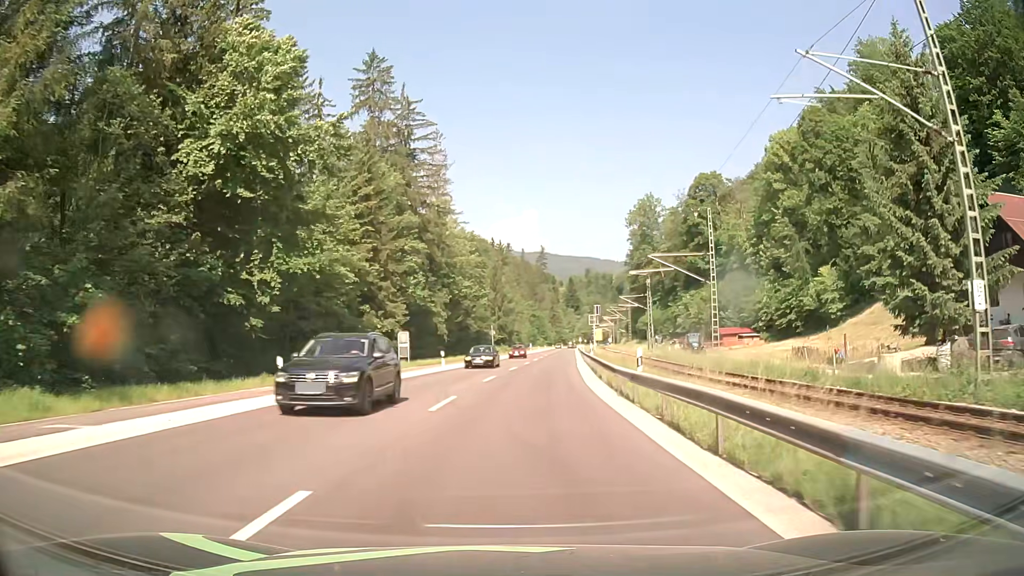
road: primary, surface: asphalt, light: Day
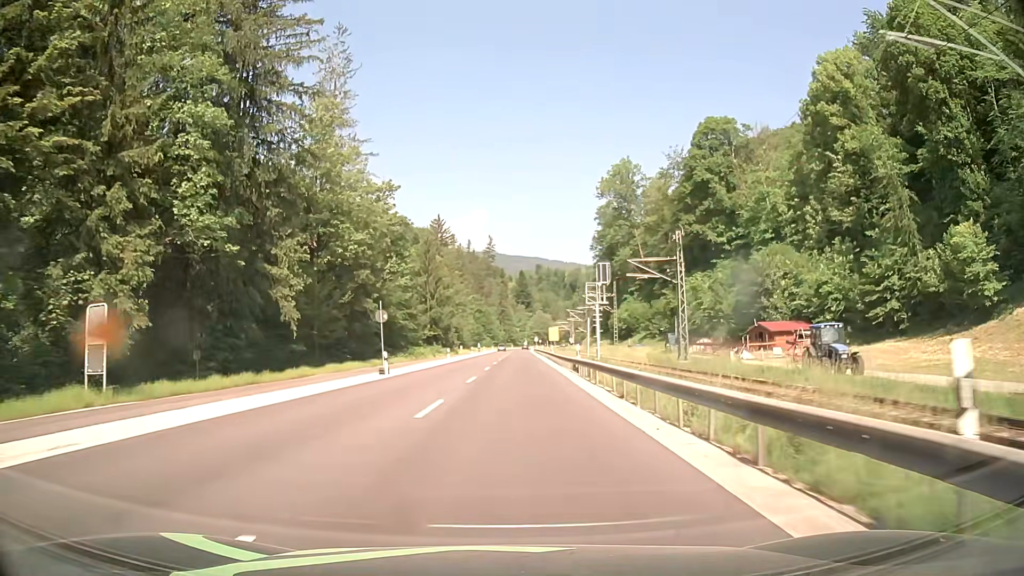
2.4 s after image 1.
(+1.9, +37.8) m; +4°
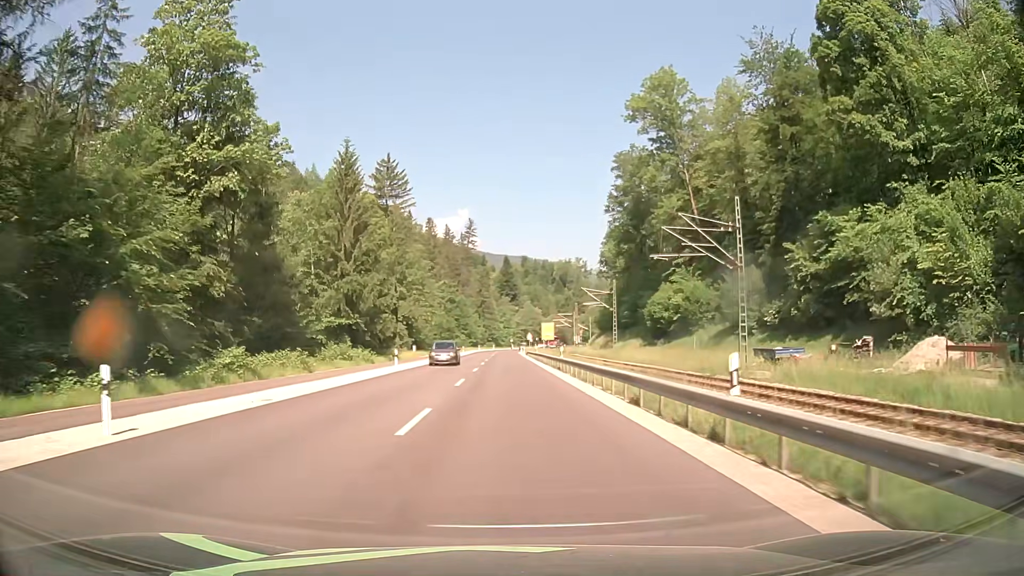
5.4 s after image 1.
(+1.0, +50.9) m; +2°
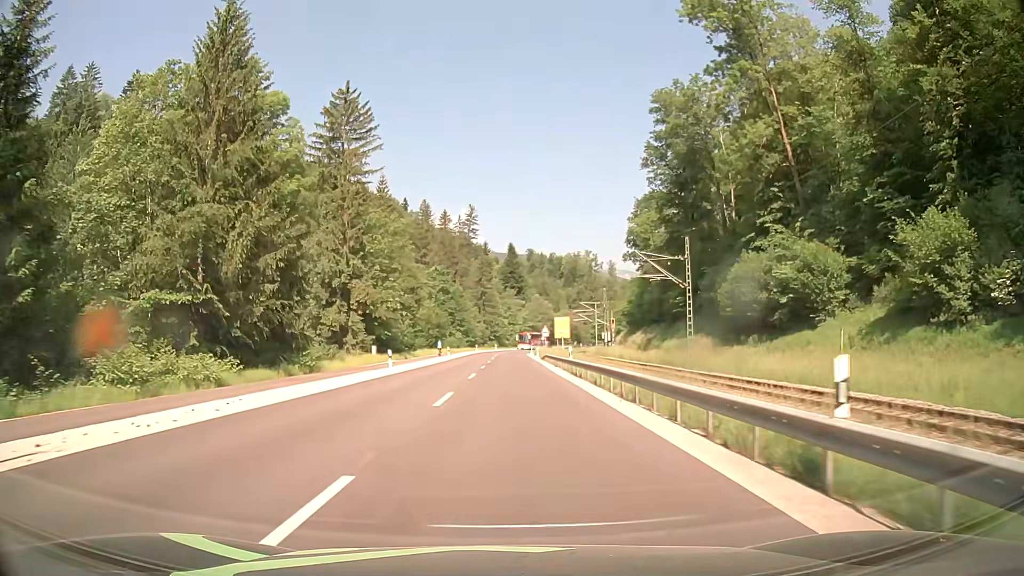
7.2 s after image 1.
(0.0, +31.4) m; 0°
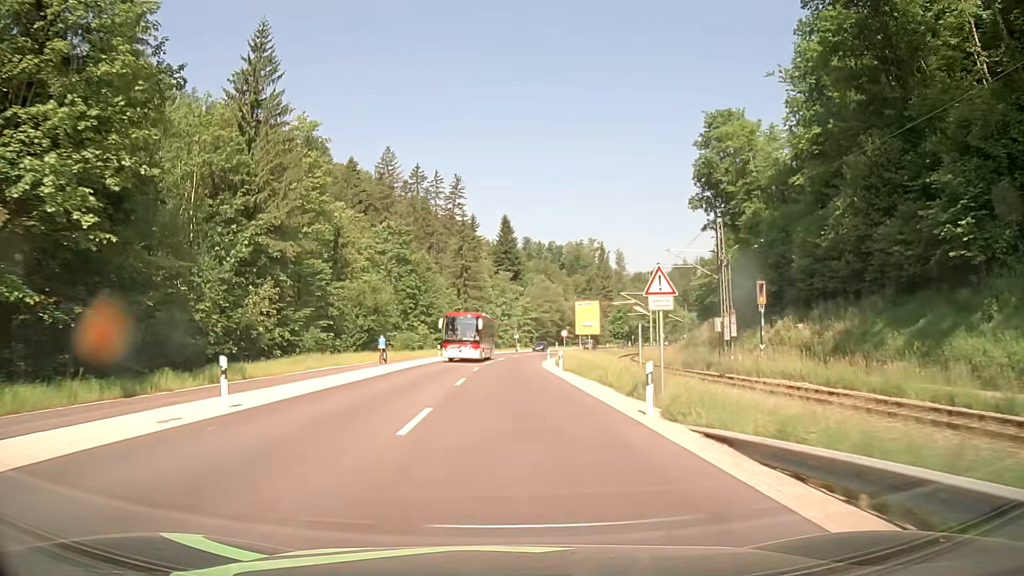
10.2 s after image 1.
(-0.1, +53.0) m; 0°
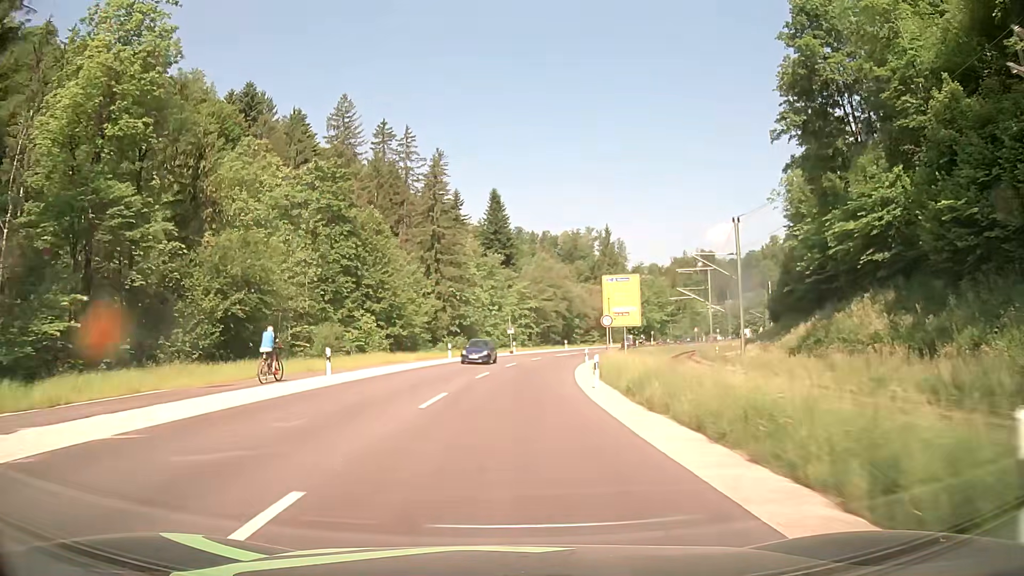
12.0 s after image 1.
(+0.2, +32.1) m; +1°
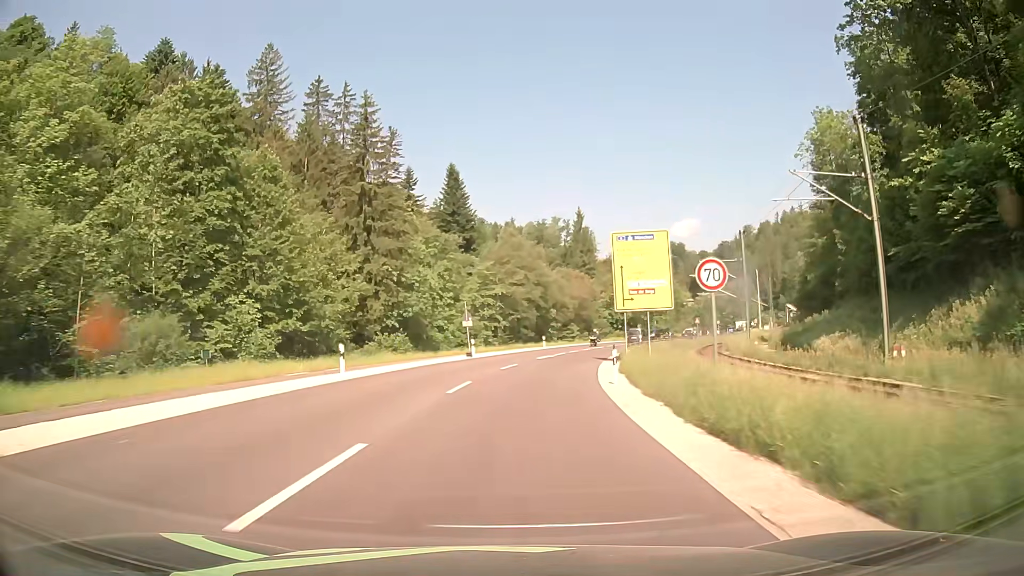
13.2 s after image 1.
(+0.4, +21.4) m; +3°
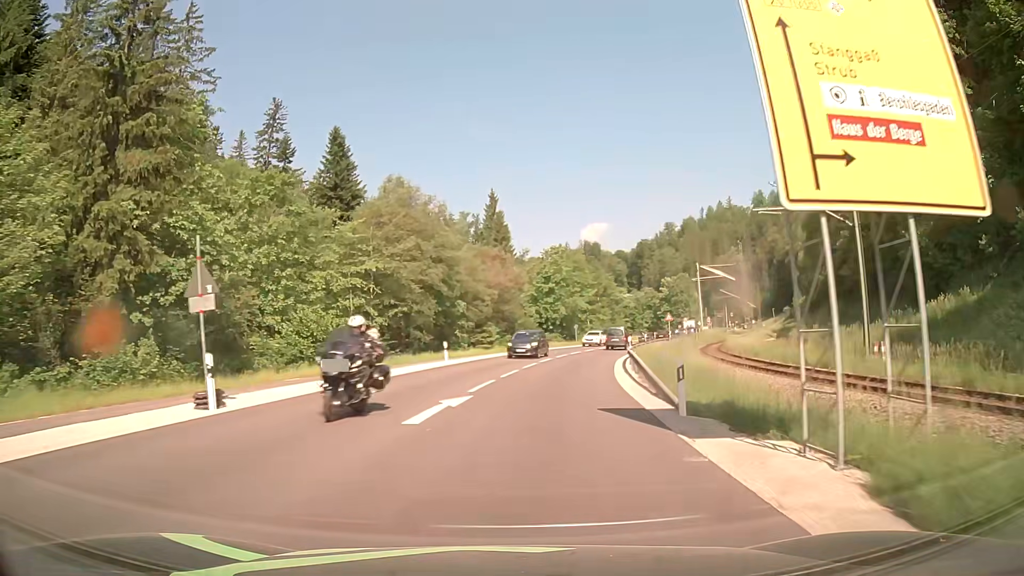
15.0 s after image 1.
(+1.5, +29.0) m; +7°
